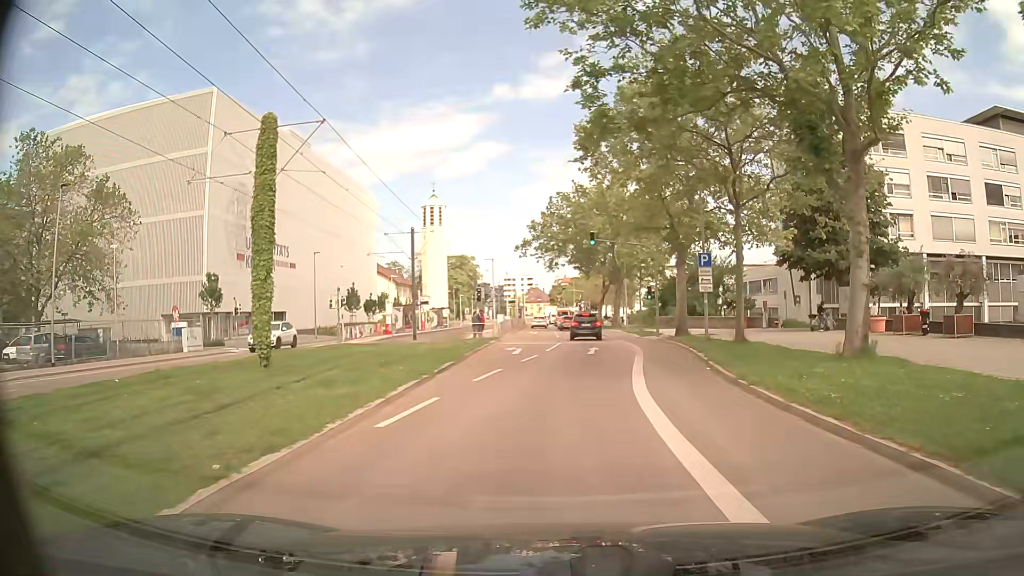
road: secondary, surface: asphalt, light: Day
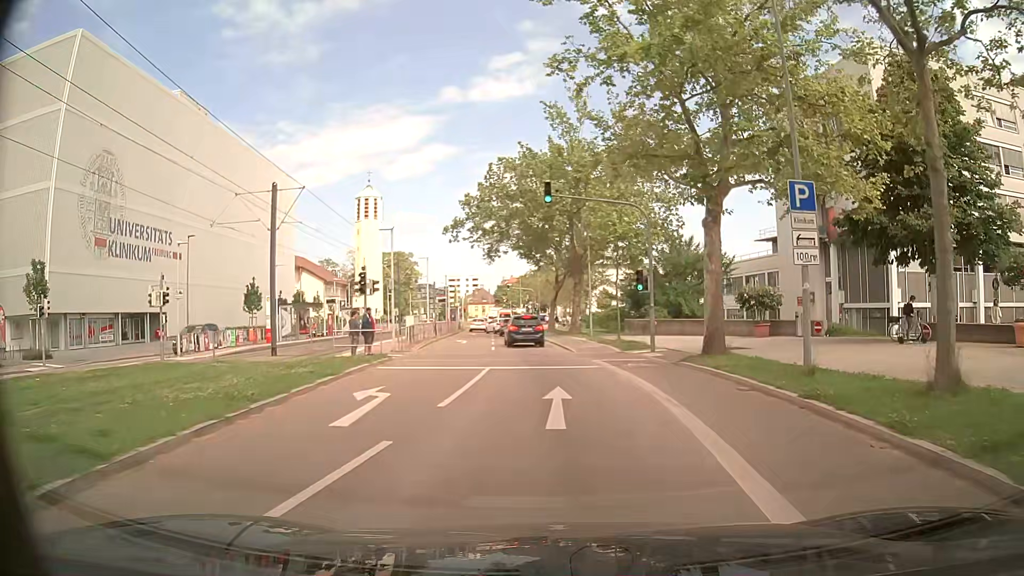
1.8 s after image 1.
(+0.5, +15.7) m; +4°
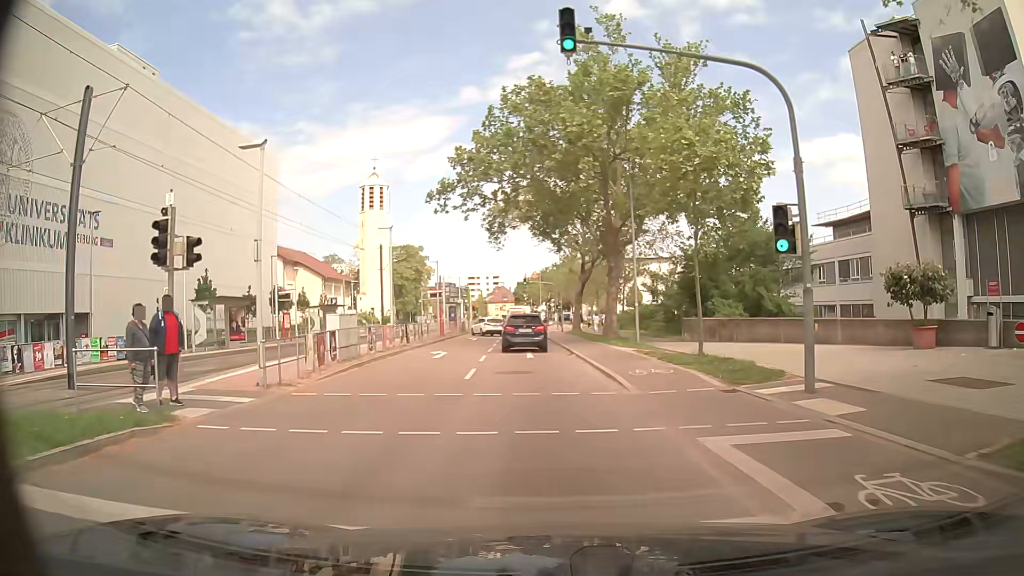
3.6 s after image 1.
(+0.1, +14.5) m; -1°
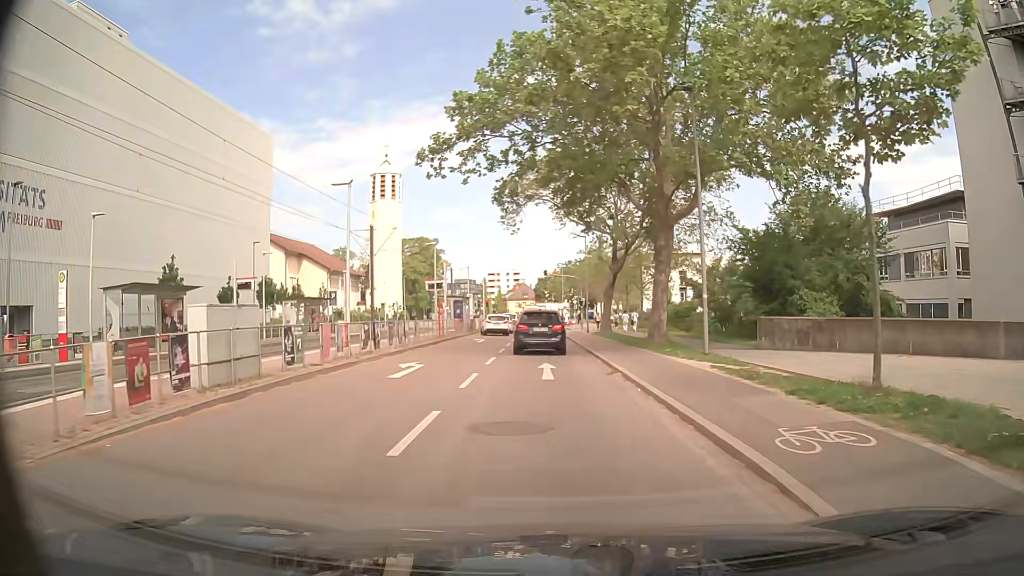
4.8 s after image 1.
(-0.3, +9.0) m; -3°
(0, +10) (0, +20) (0, +30) (0, +40) (0, +50) (-1, +60) (-1, +70) (-2, +80) (-3, +90) (-3, +100) m
